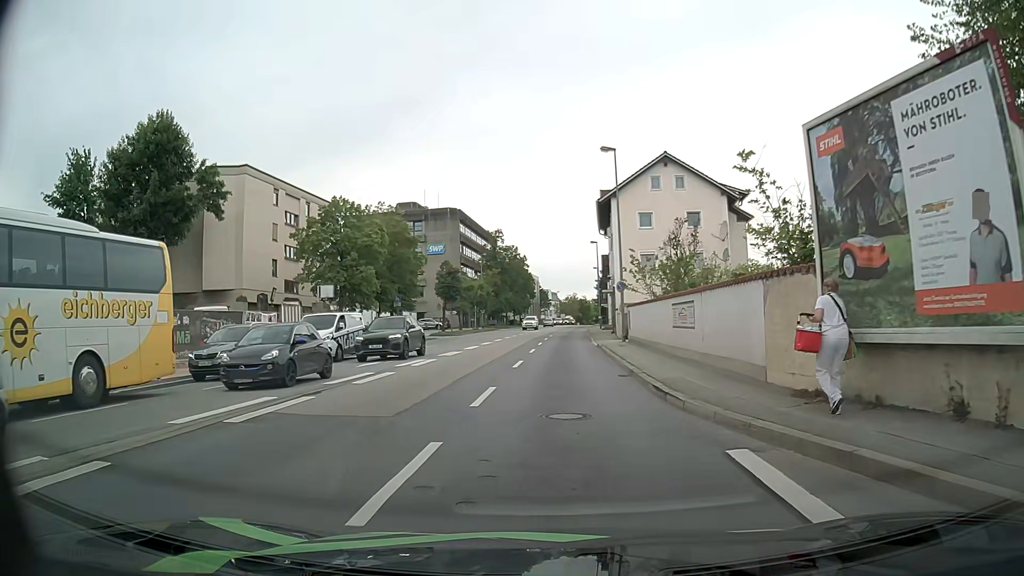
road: primary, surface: asphalt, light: Day
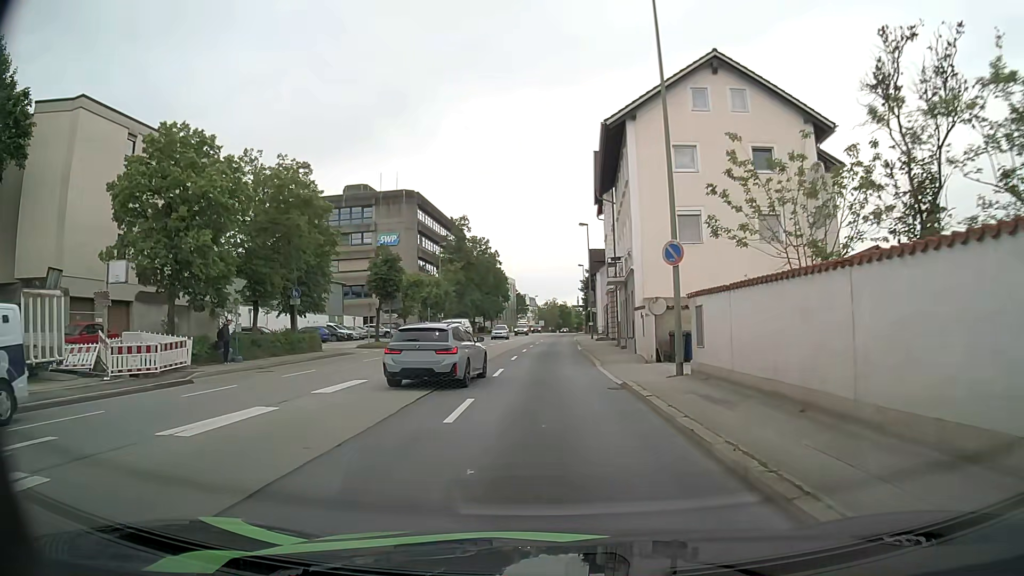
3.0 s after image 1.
(+0.9, +19.2) m; +3°
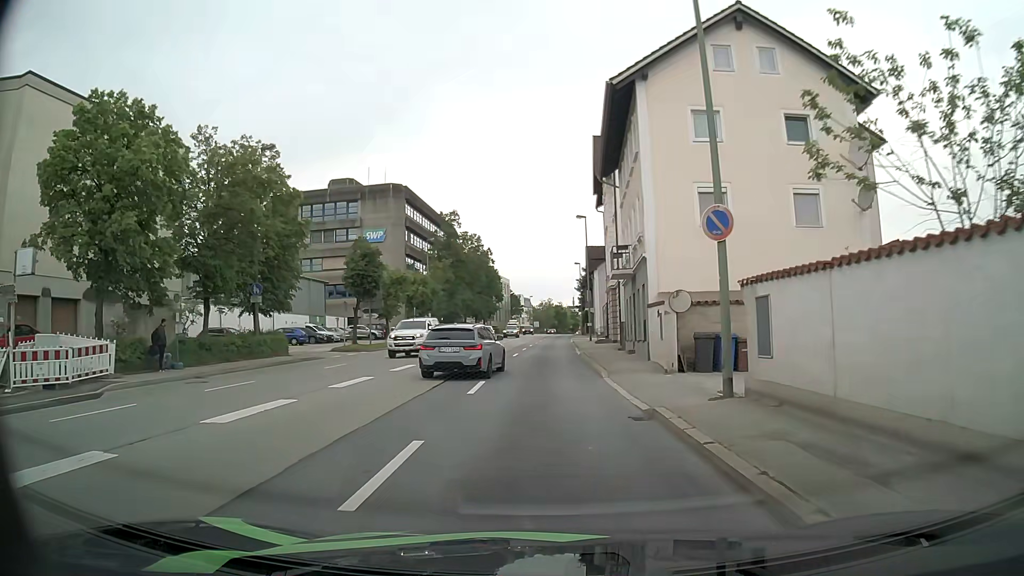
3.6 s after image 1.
(+0.1, +4.7) m; +1°
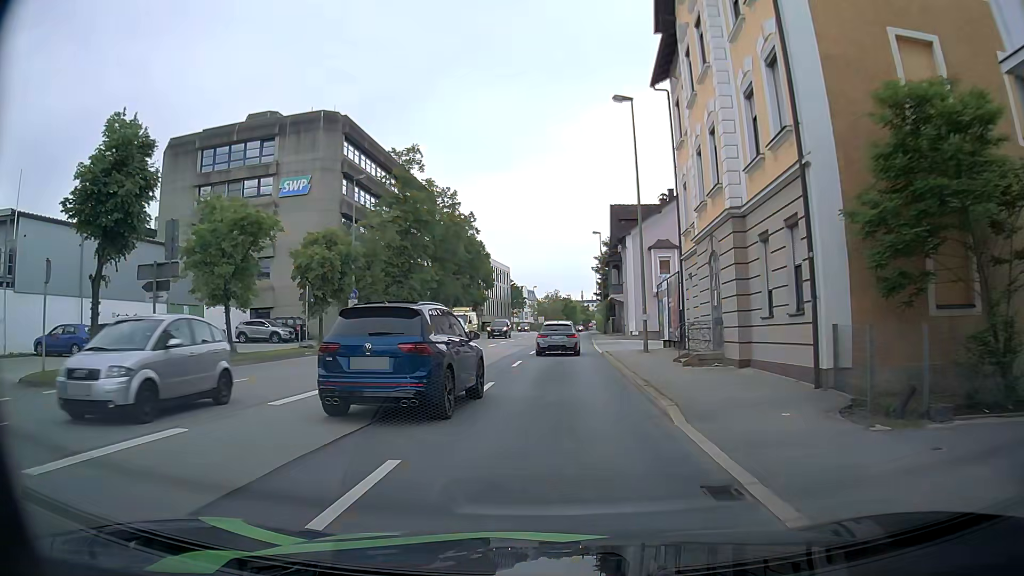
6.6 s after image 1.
(-0.1, +28.6) m; 0°
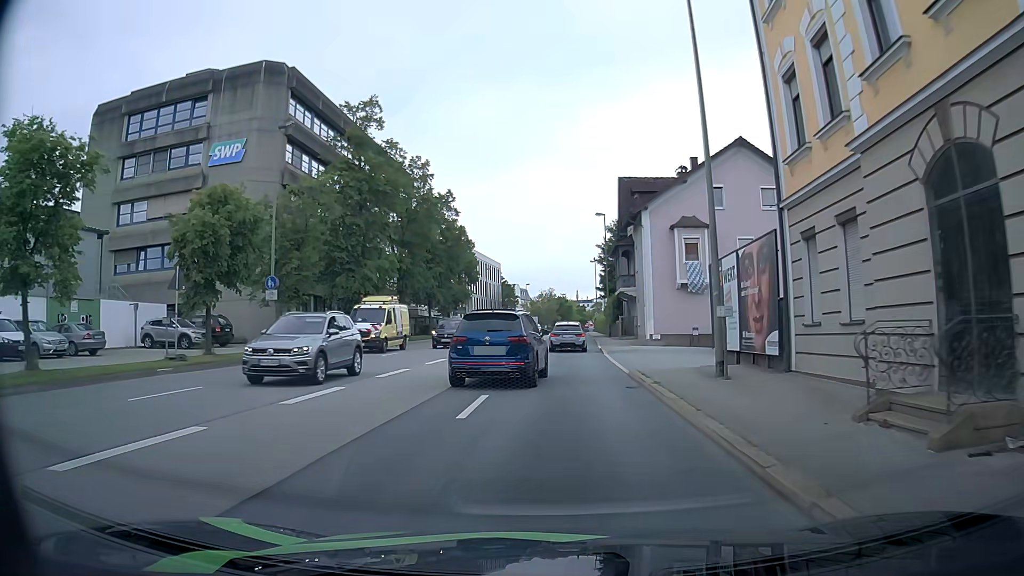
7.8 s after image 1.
(-0.1, +11.7) m; -1°
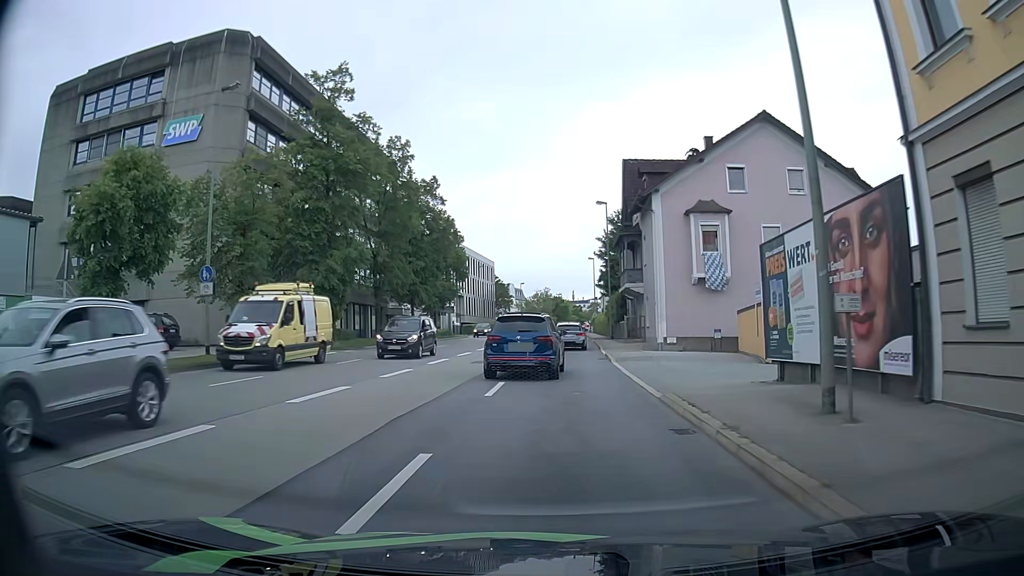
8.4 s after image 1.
(0.0, +5.8) m; +1°
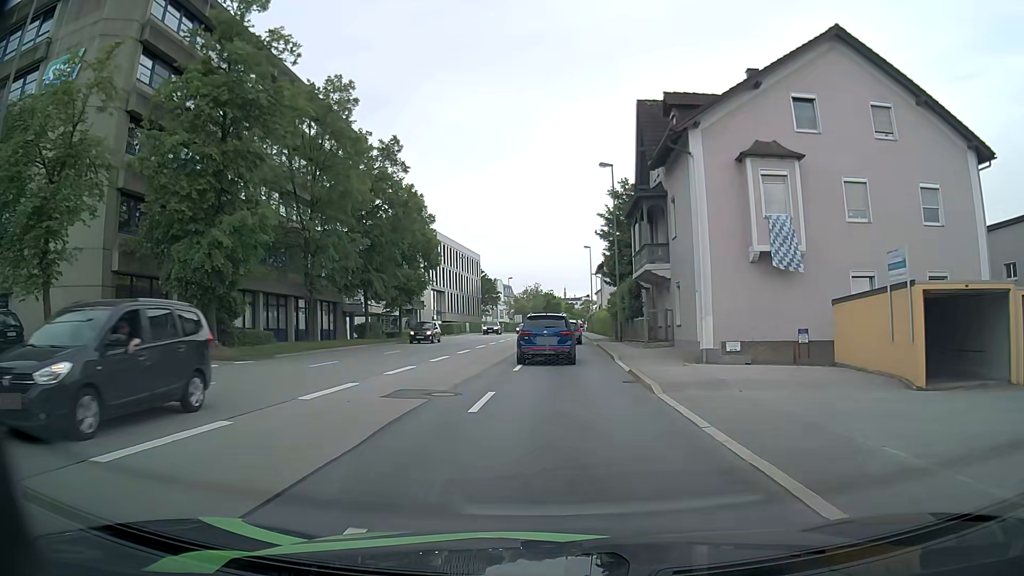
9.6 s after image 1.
(+0.2, +11.6) m; +2°
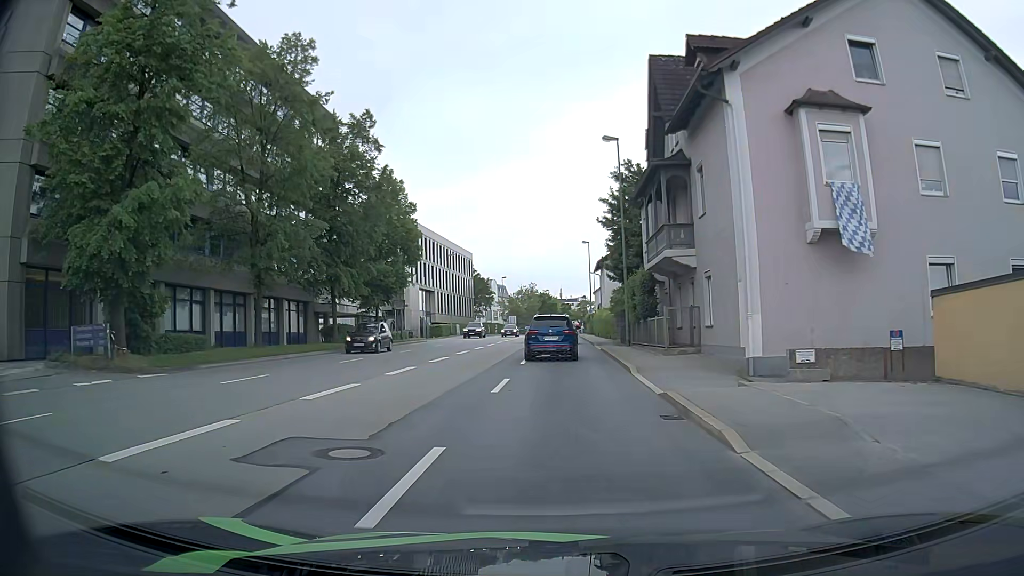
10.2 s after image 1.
(-0.1, +5.9) m; -1°
(0, +10) (0, +20) (+1, +30) (+1, +40) (+1, +50) (+2, +60) (+2, +70) (+2, +80) (+3, +90) (+3, +100) m
